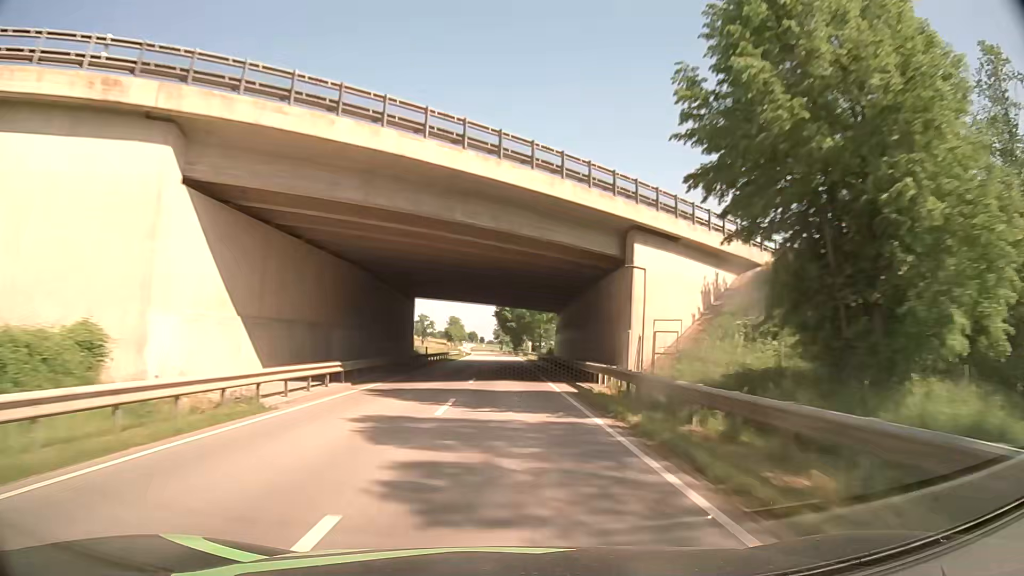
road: secondary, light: Day
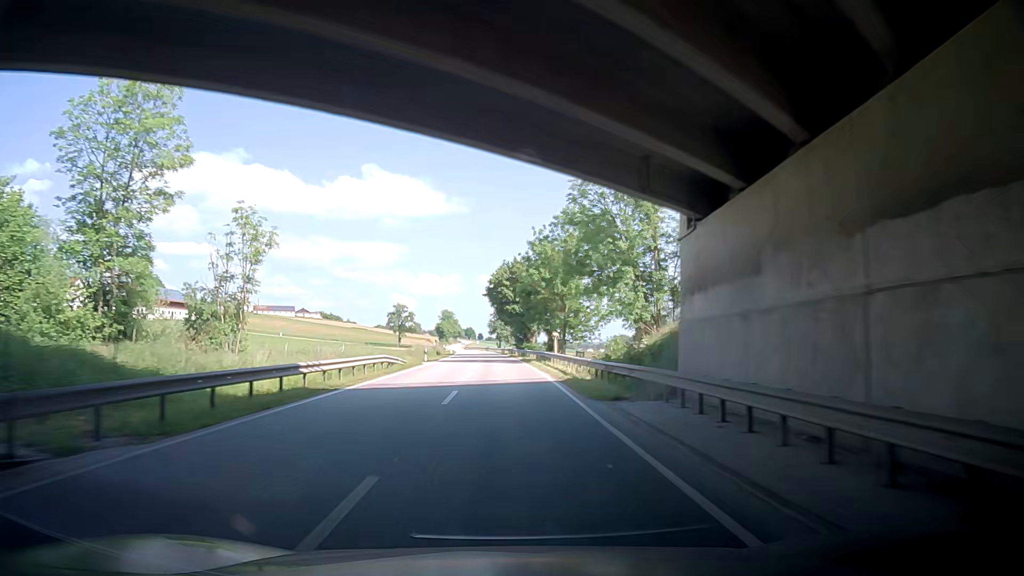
(+0.4, +46.5) m; +1°
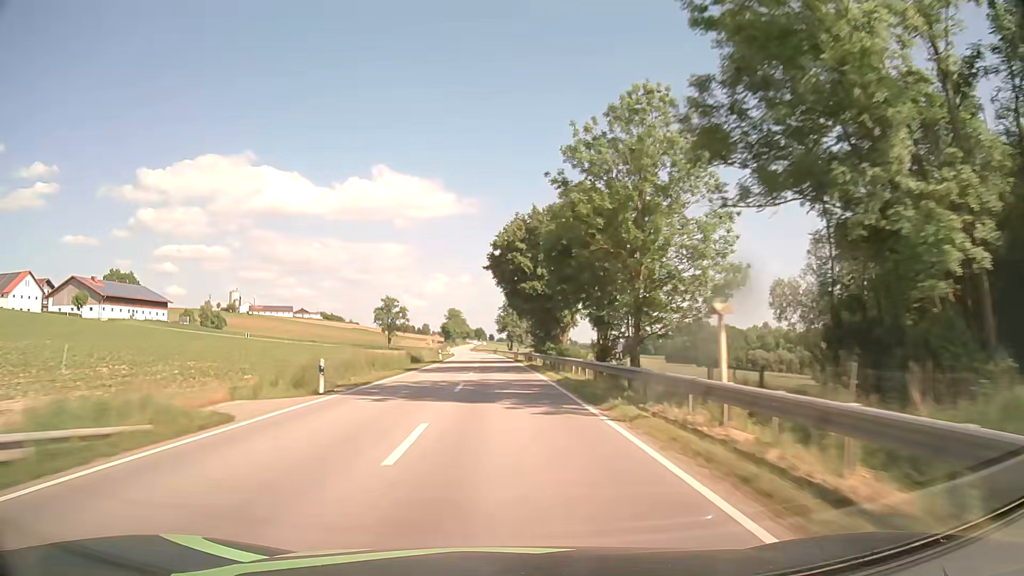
(-0.9, +31.2) m; -2°
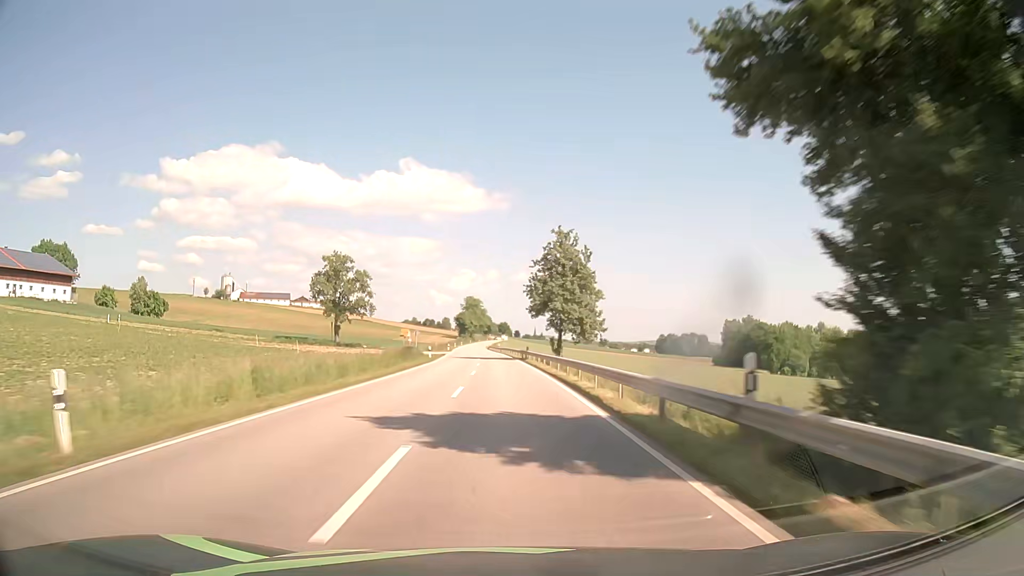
(-1.3, +62.8) m; -2°
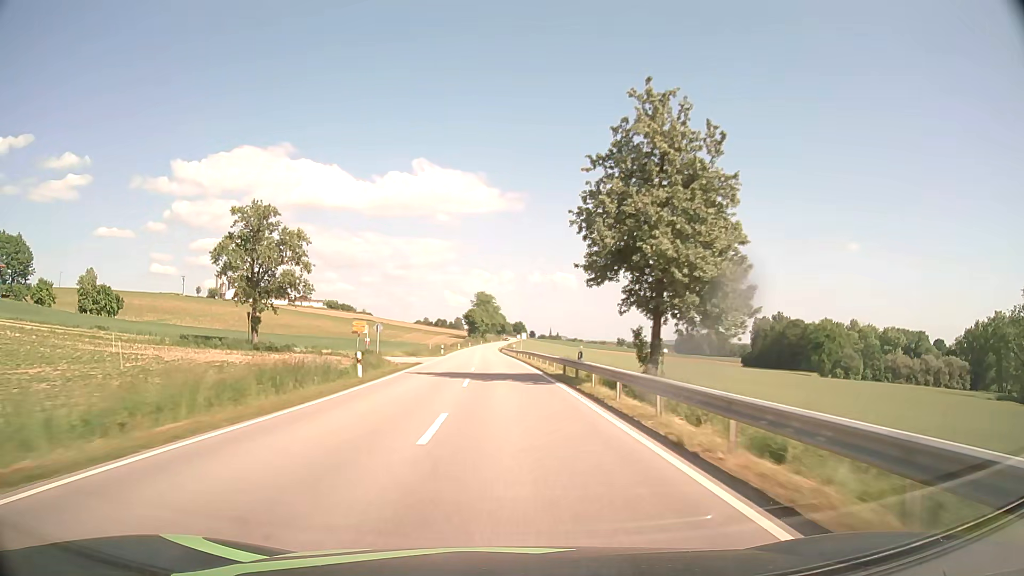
(-0.2, +31.6) m; -1°
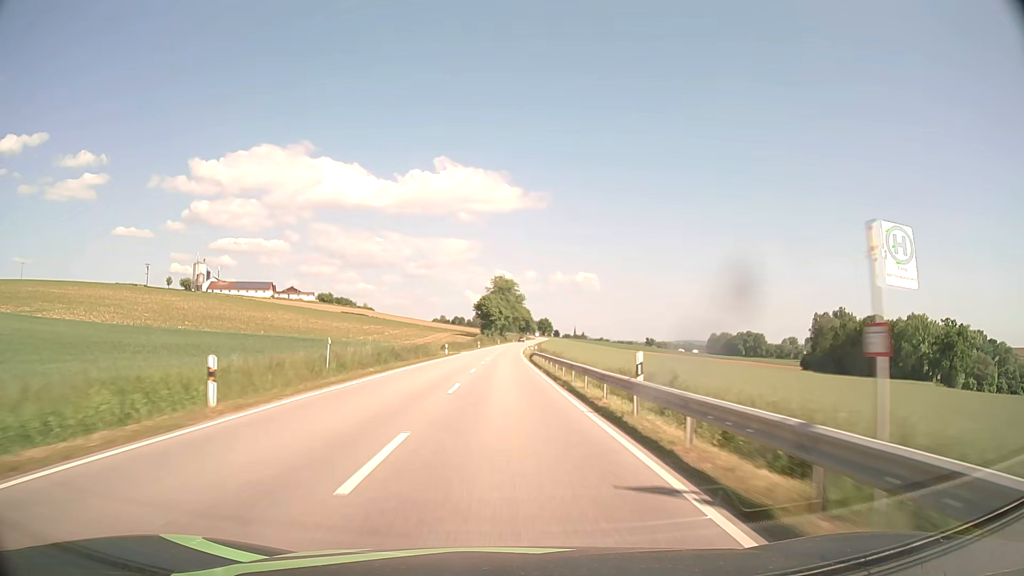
(-1.2, +63.1) m; -2°
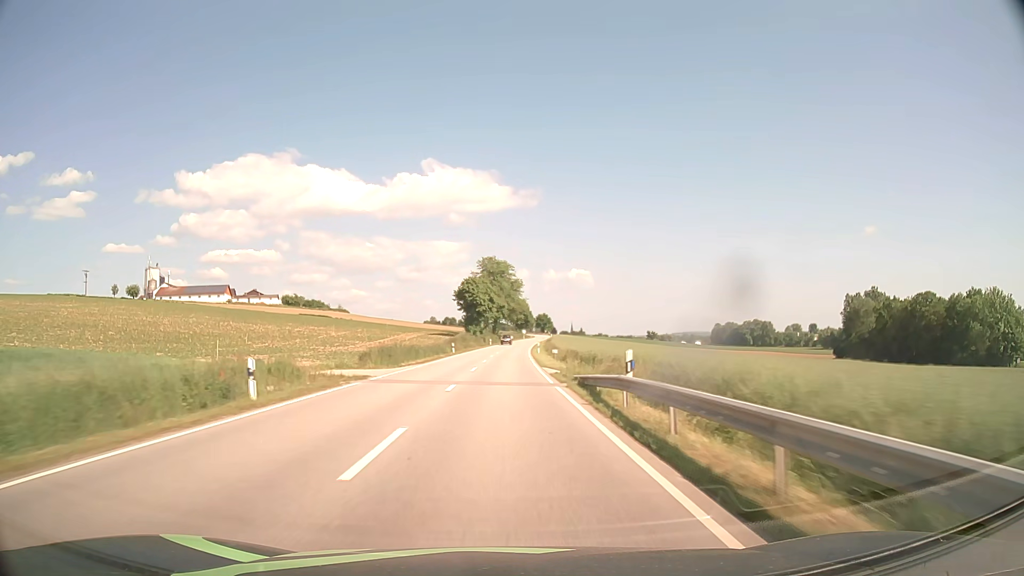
(+0.1, +47.4) m; 0°
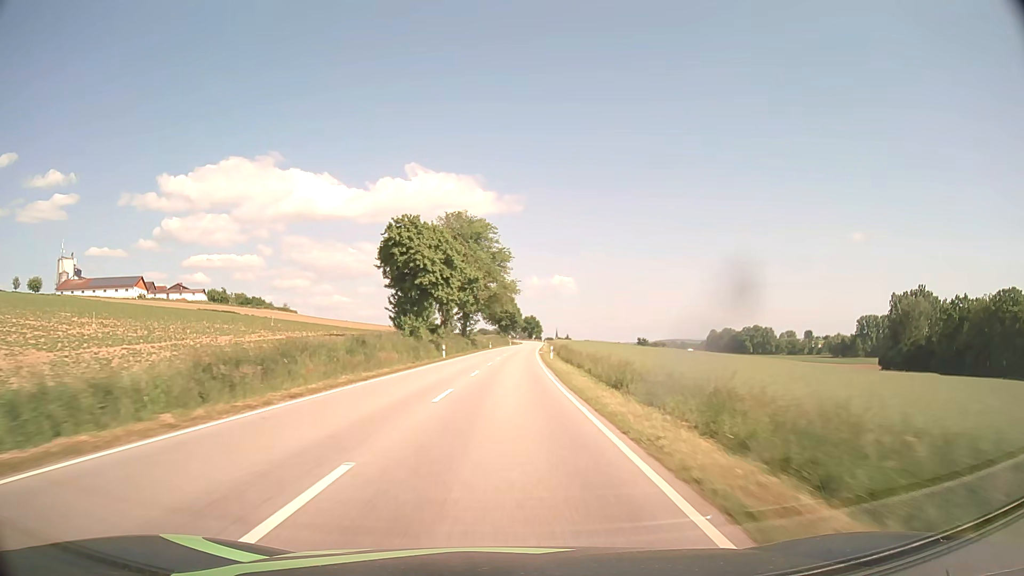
(+0.6, +63.1) m; +1°
(0, +10) (0, +20) (0, +30) (0, +40) (+1, +50) (+1, +60) (+2, +70) (+2, +80) (+3, +90) (+3, +100) m
